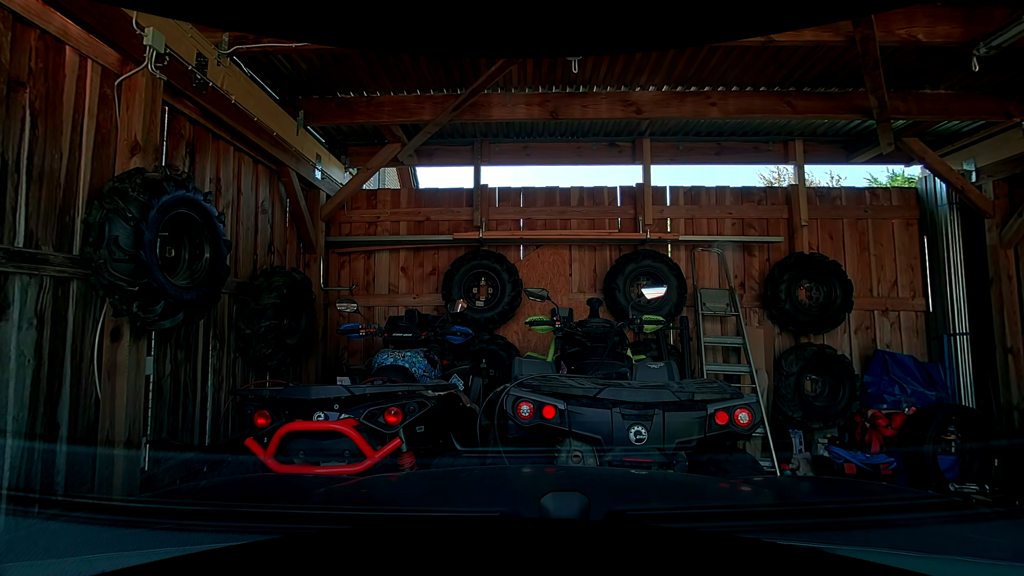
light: Day
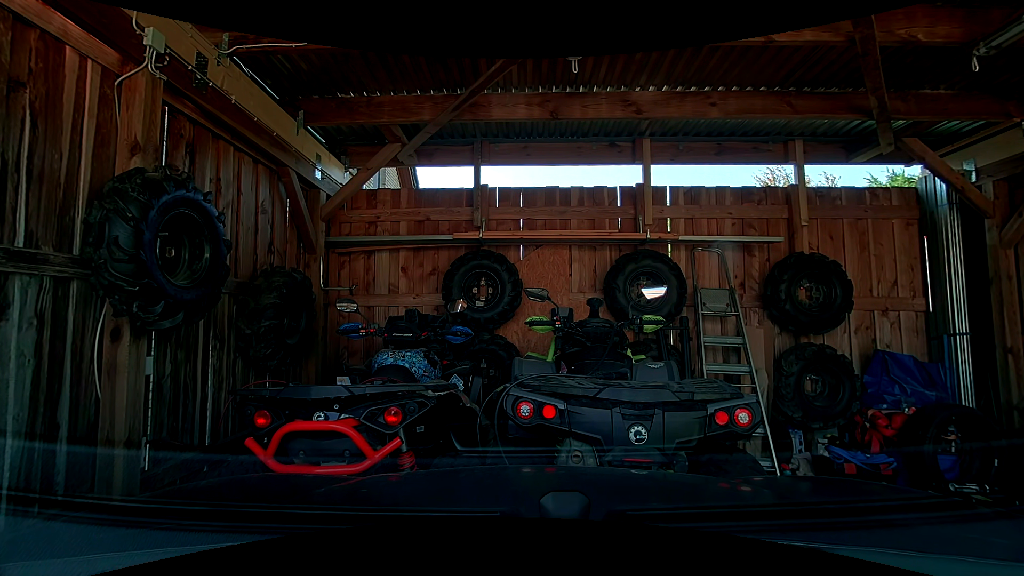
(0.0, 0.0) m; 0°
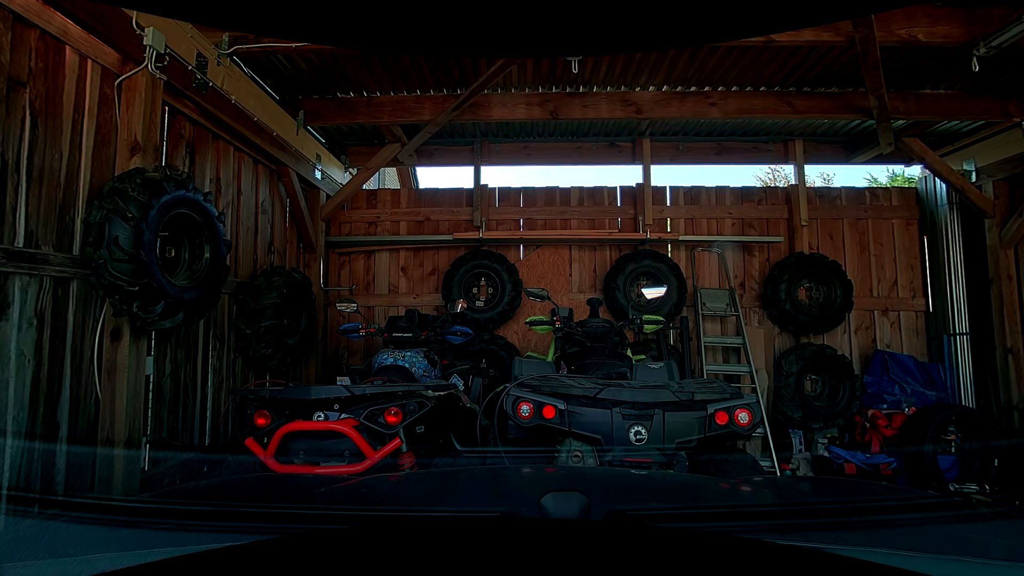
(0.0, 0.0) m; 0°
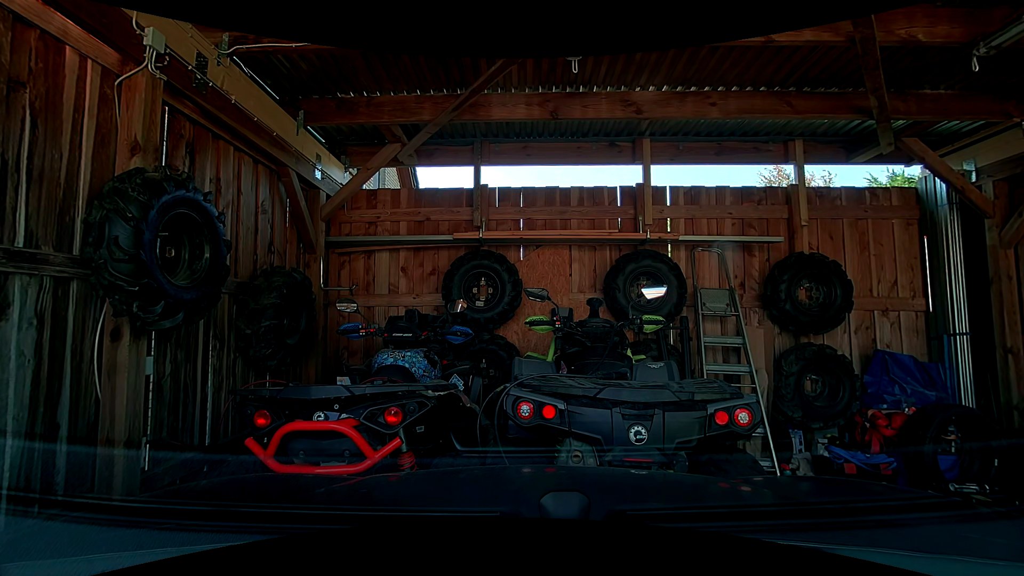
(0.0, 0.0) m; 0°
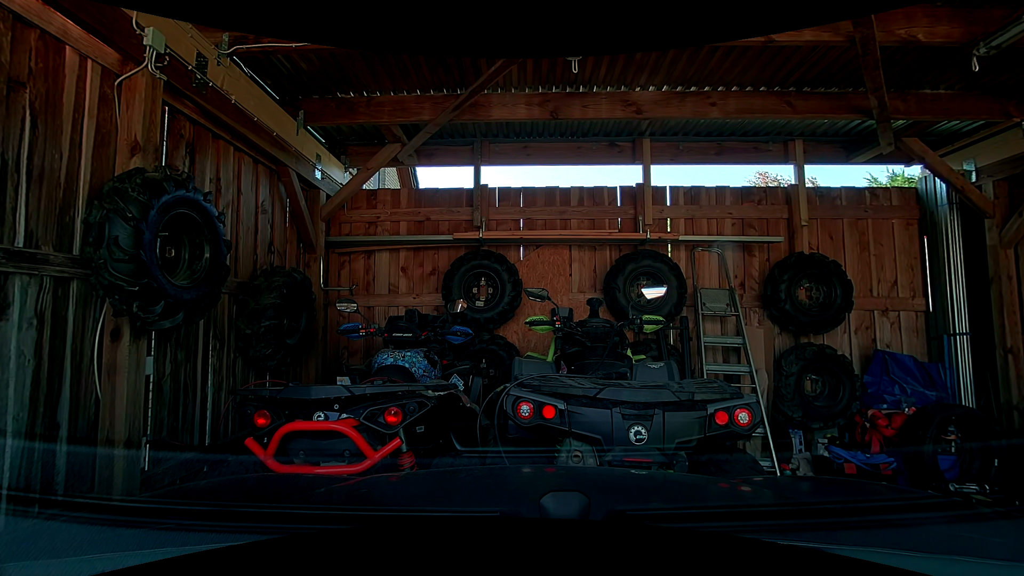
(0.0, 0.0) m; 0°
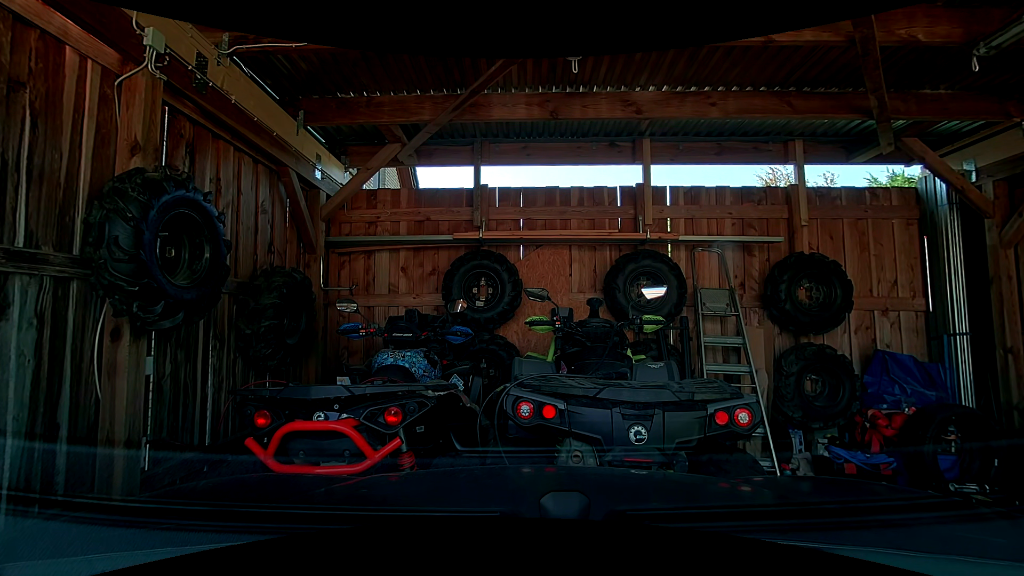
(0.0, 0.0) m; 0°
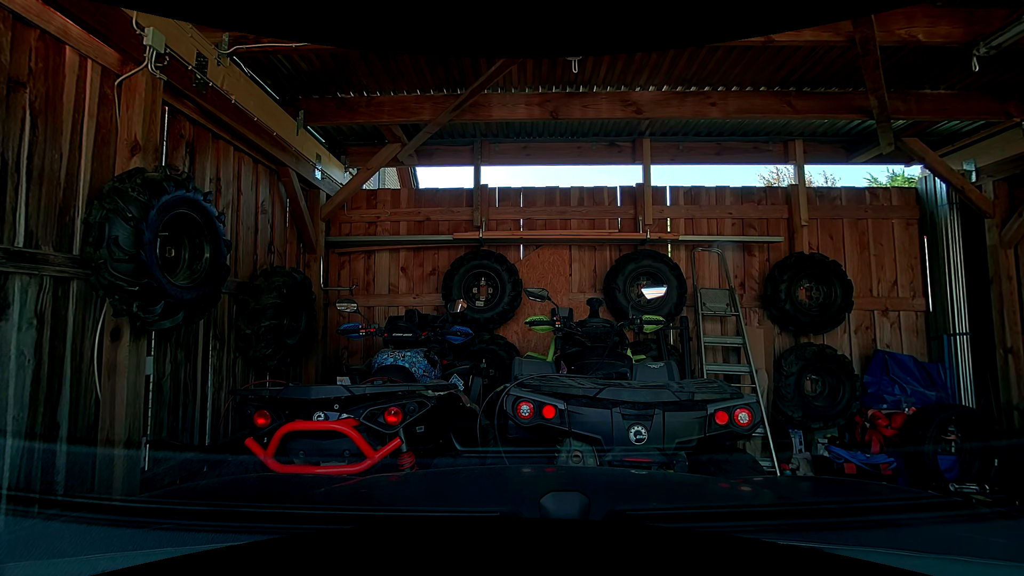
(0.0, 0.0) m; 0°
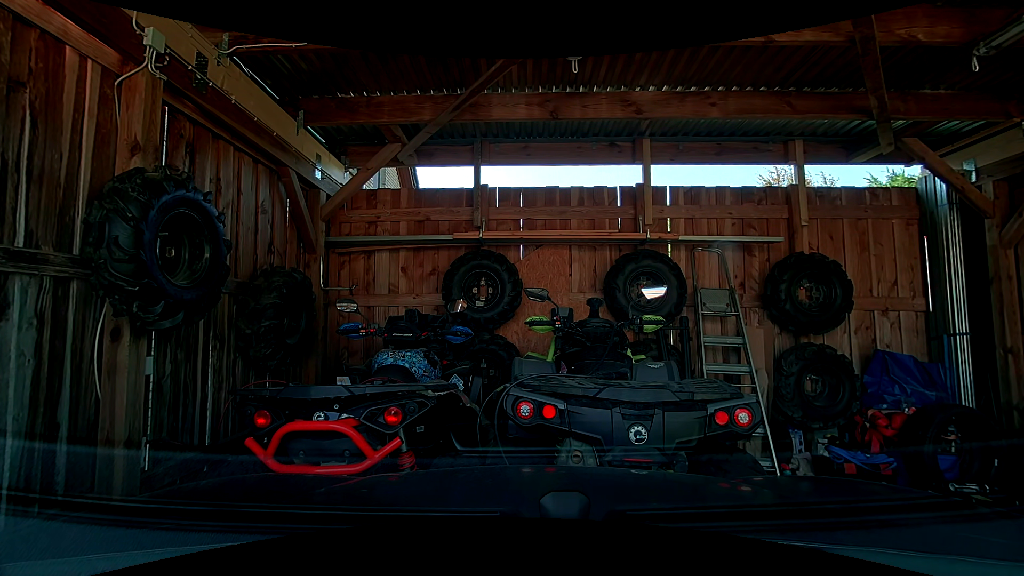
(0.0, 0.0) m; 0°
